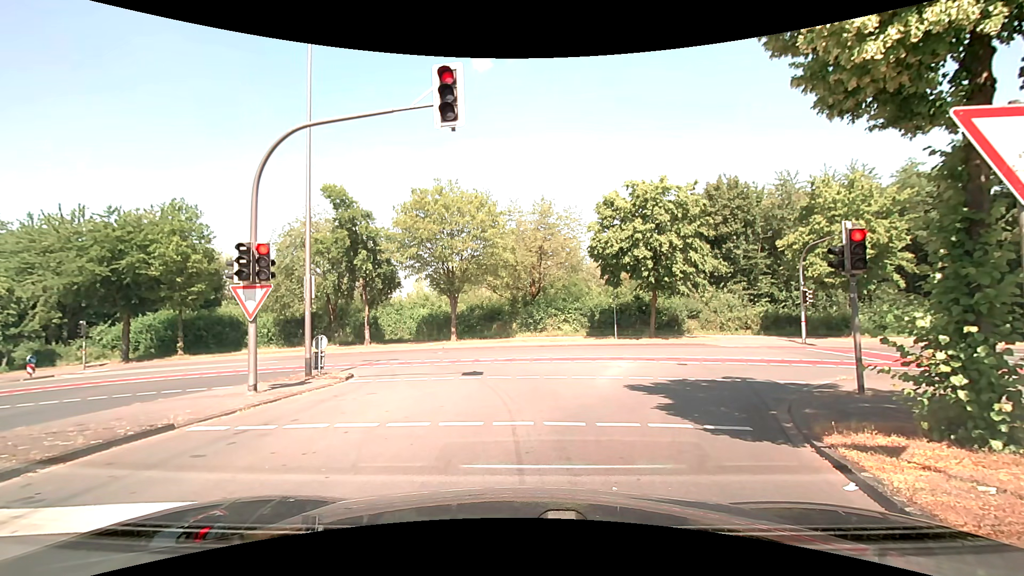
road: tertiary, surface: asphalt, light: Day
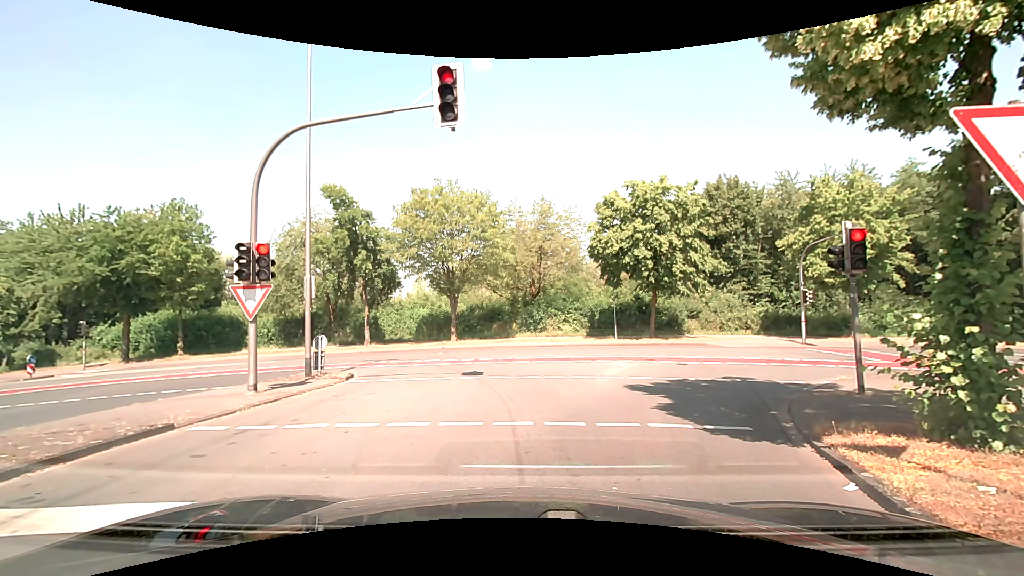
(0.0, 0.0) m; 0°
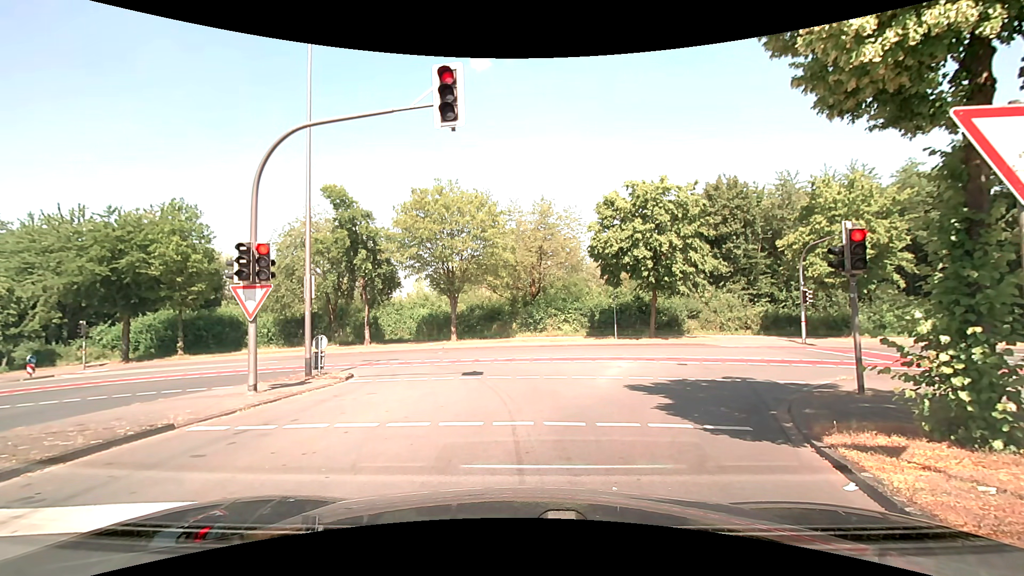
(0.0, 0.0) m; 0°
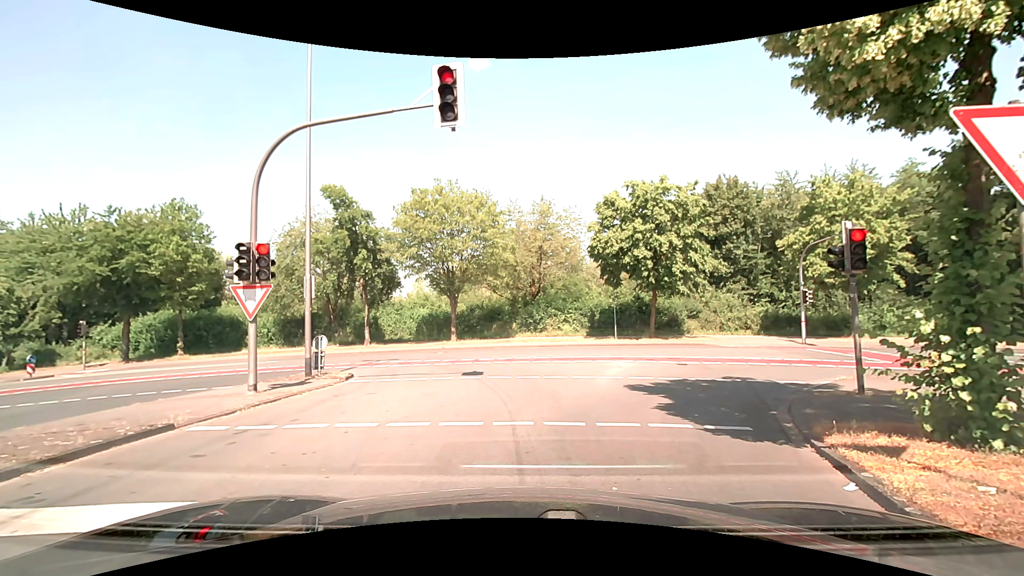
(0.0, 0.0) m; 0°
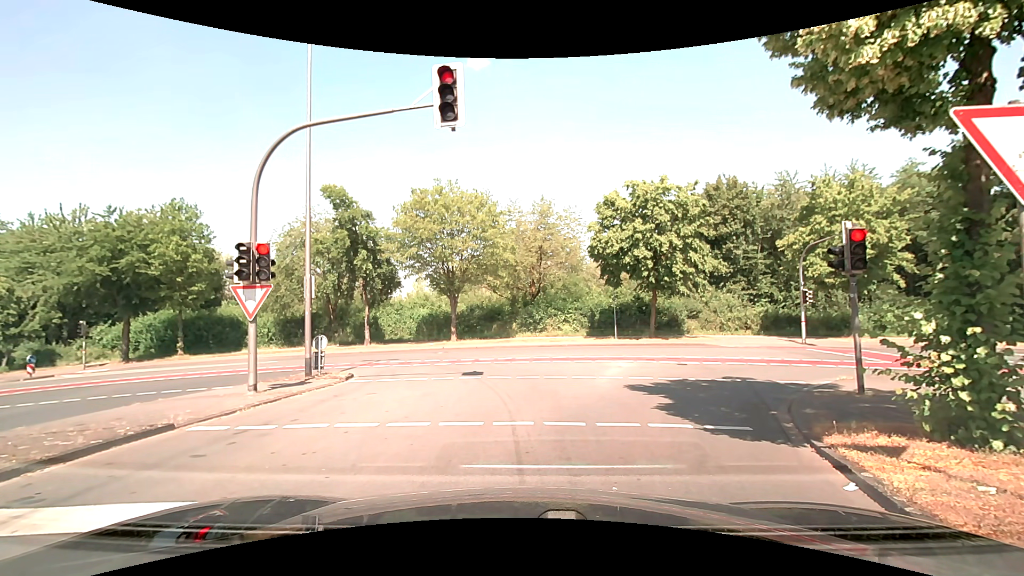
(0.0, 0.0) m; 0°
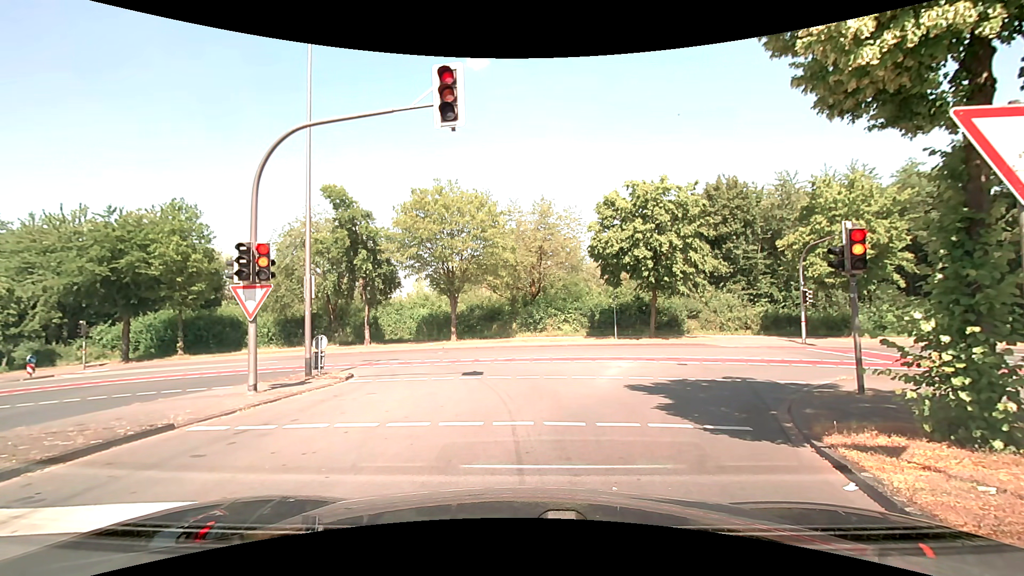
(0.0, 0.0) m; 0°
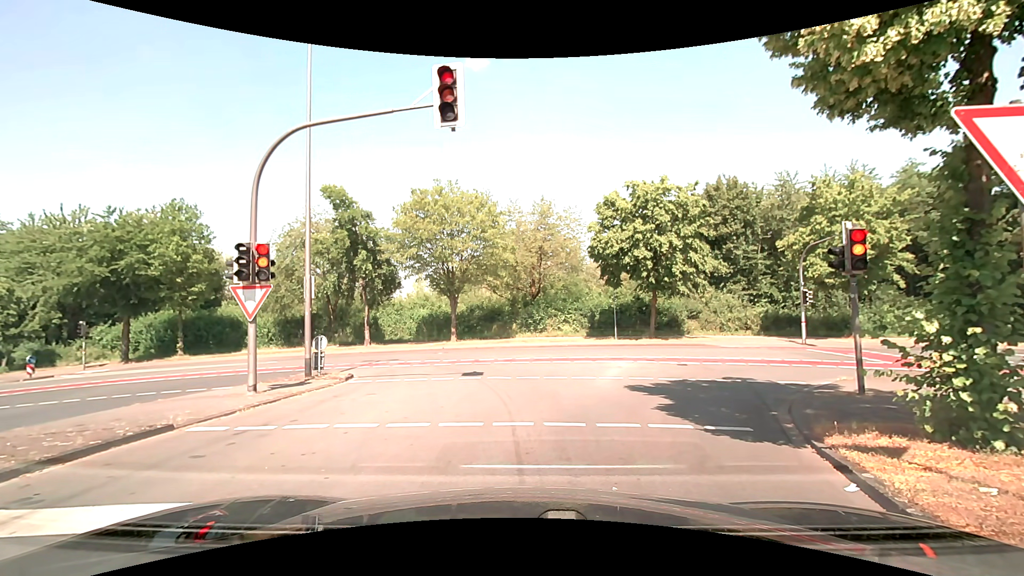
(0.0, 0.0) m; 0°
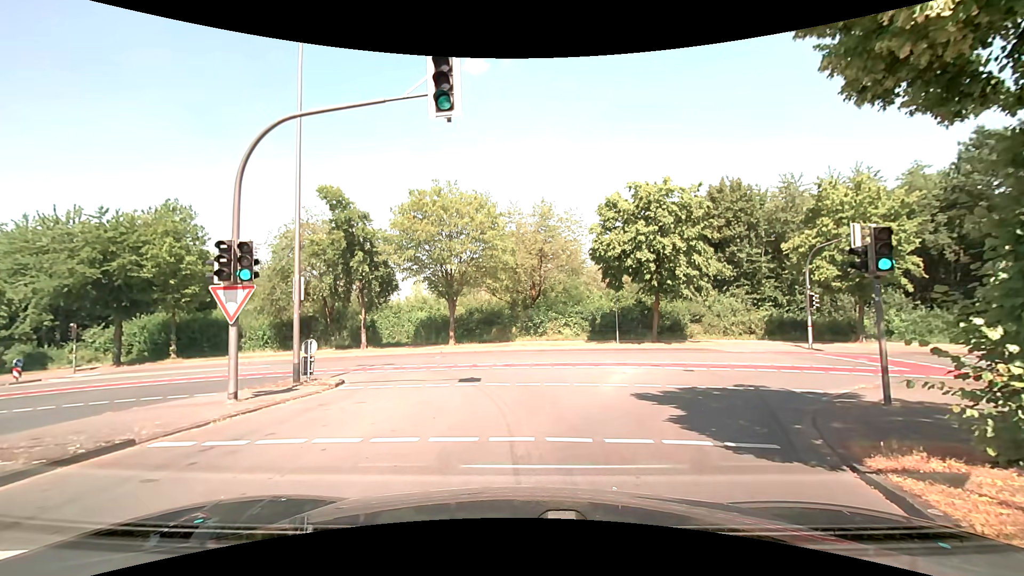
(0.0, +0.7) m; 0°
(0, +10) (0, +20) (-5, +28) (-15, +31) (-25, +32) (-35, +33) (-44, +34) (-54, +35) (-64, +36) (-74, +37) m
